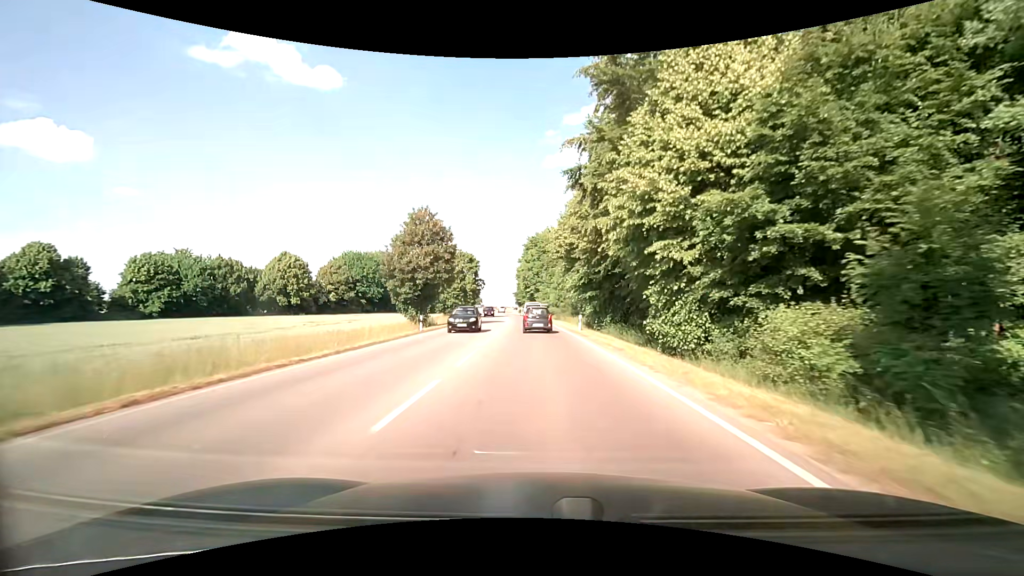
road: secondary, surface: asphalt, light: Day
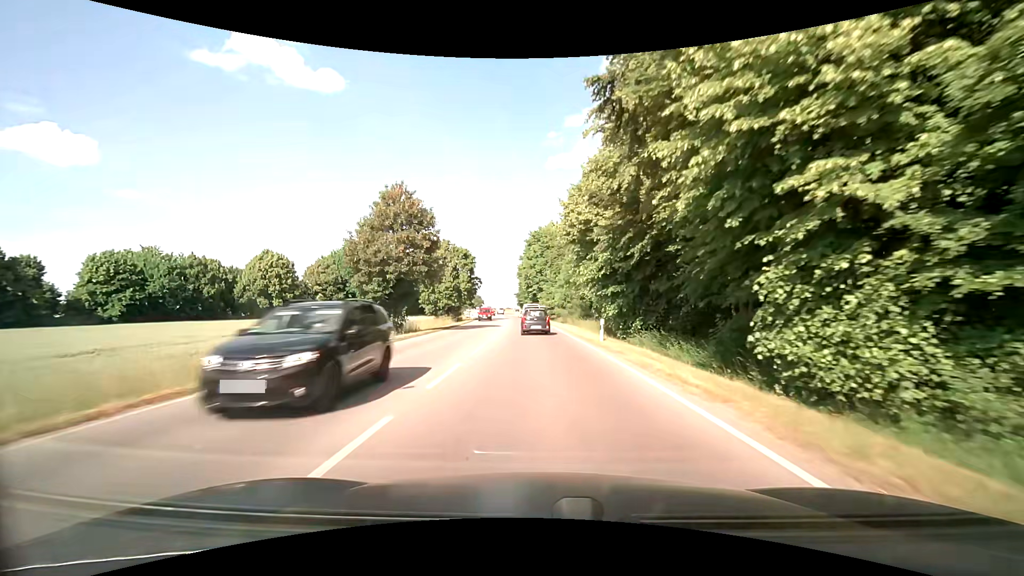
(0.0, +8.9) m; 0°
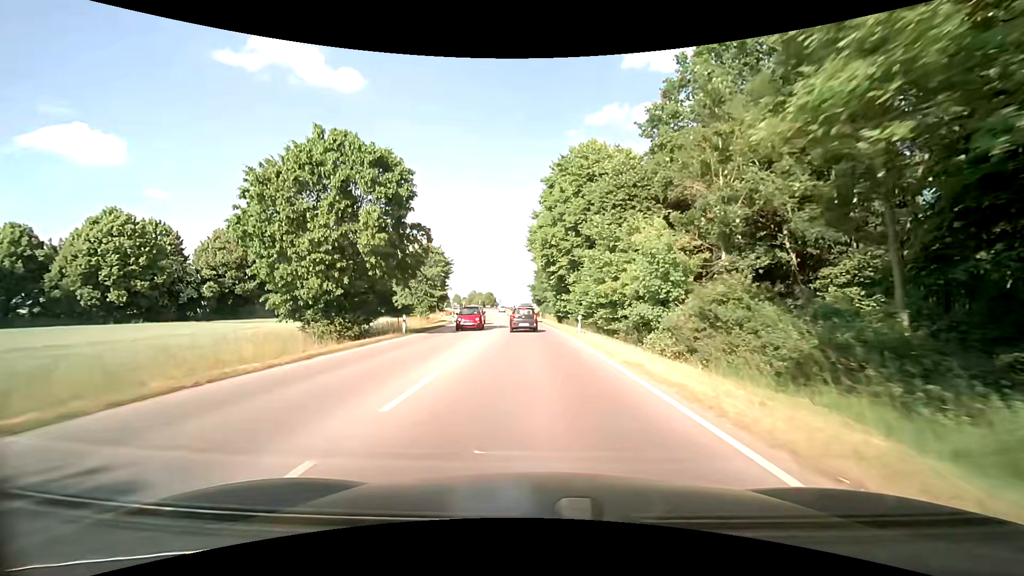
(-0.9, +43.9) m; -2°
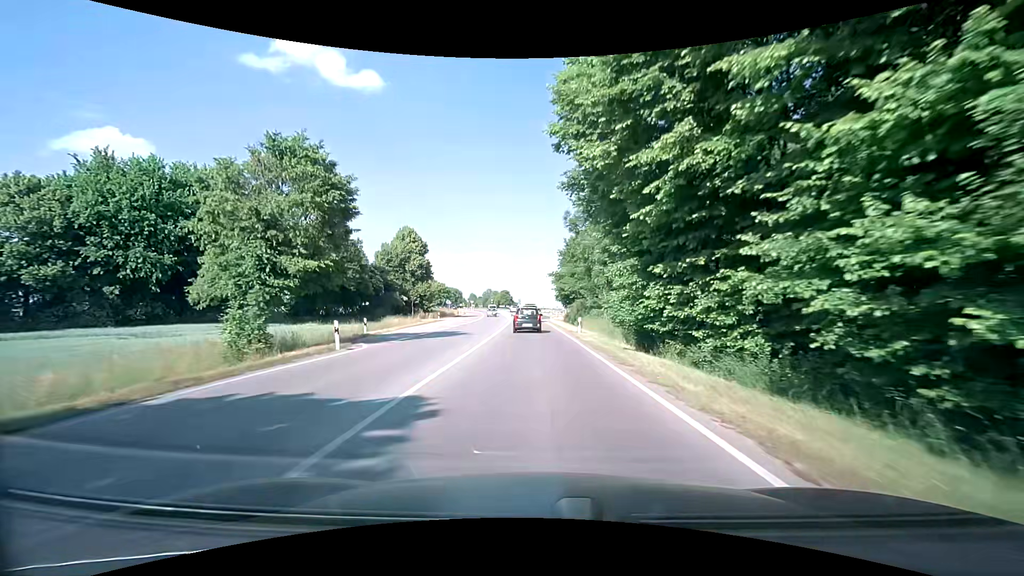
(-0.8, +33.5) m; -2°
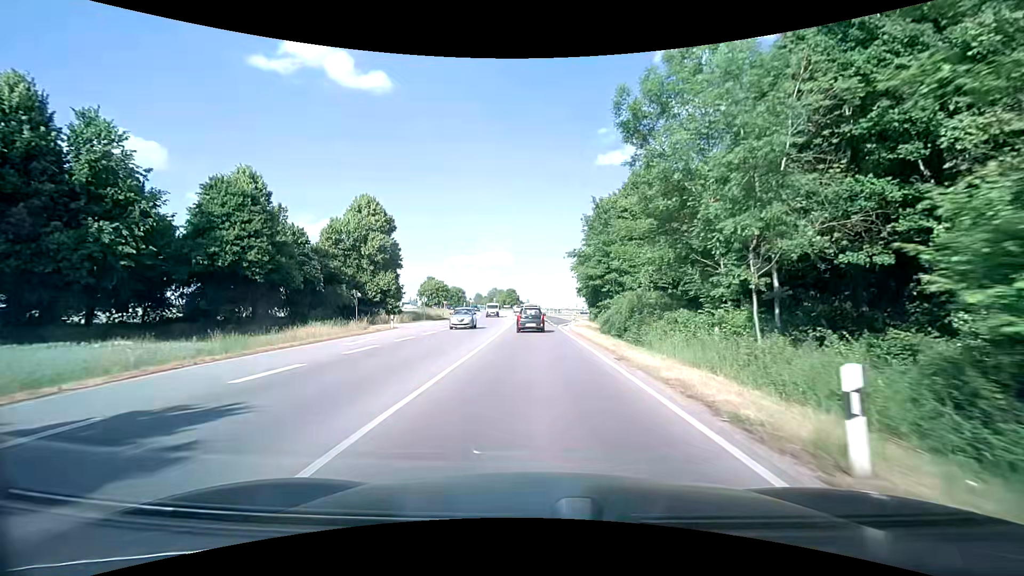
(-0.4, +23.7) m; -1°
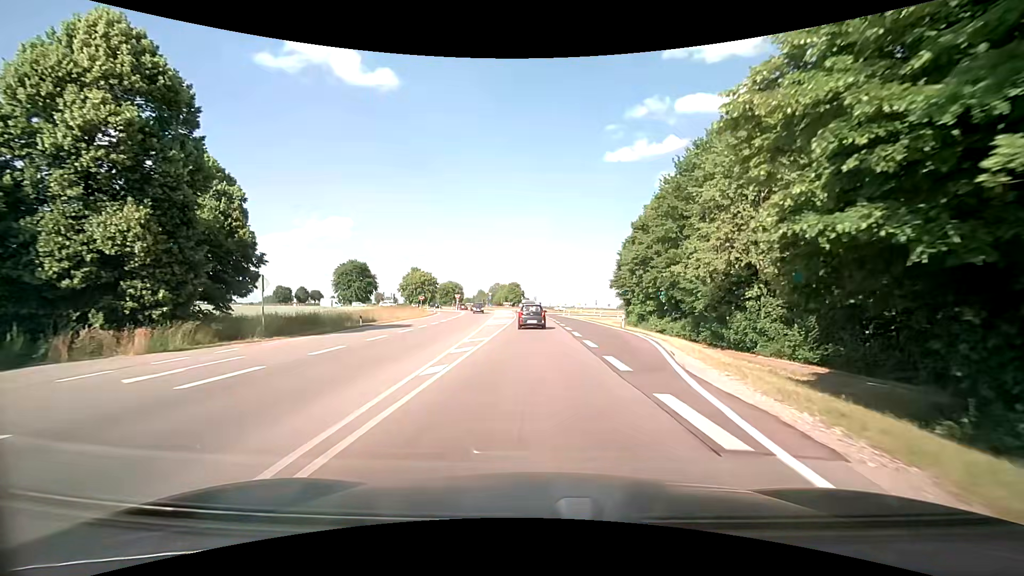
(-0.4, +36.9) m; -1°
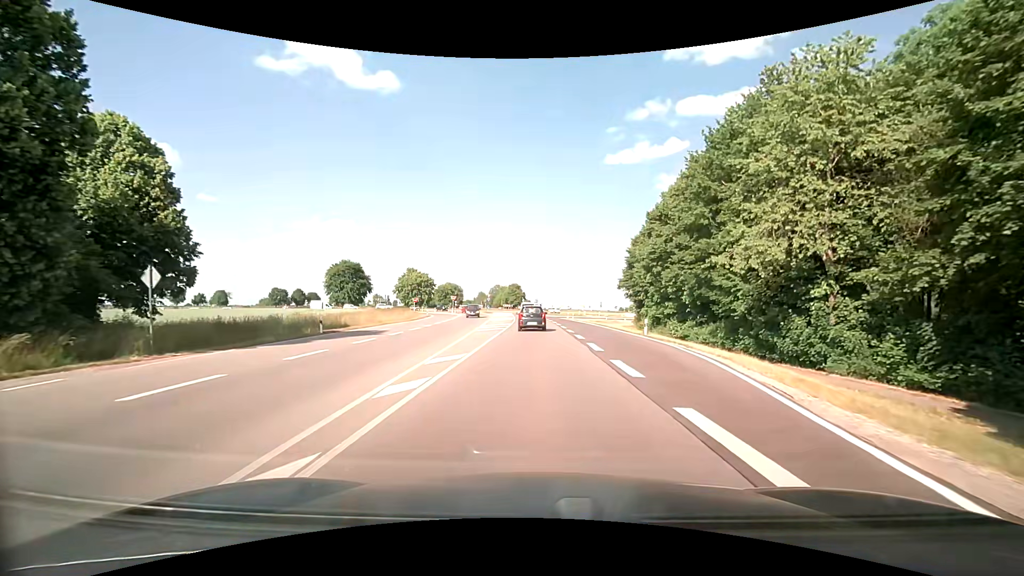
(-0.1, +7.0) m; 0°
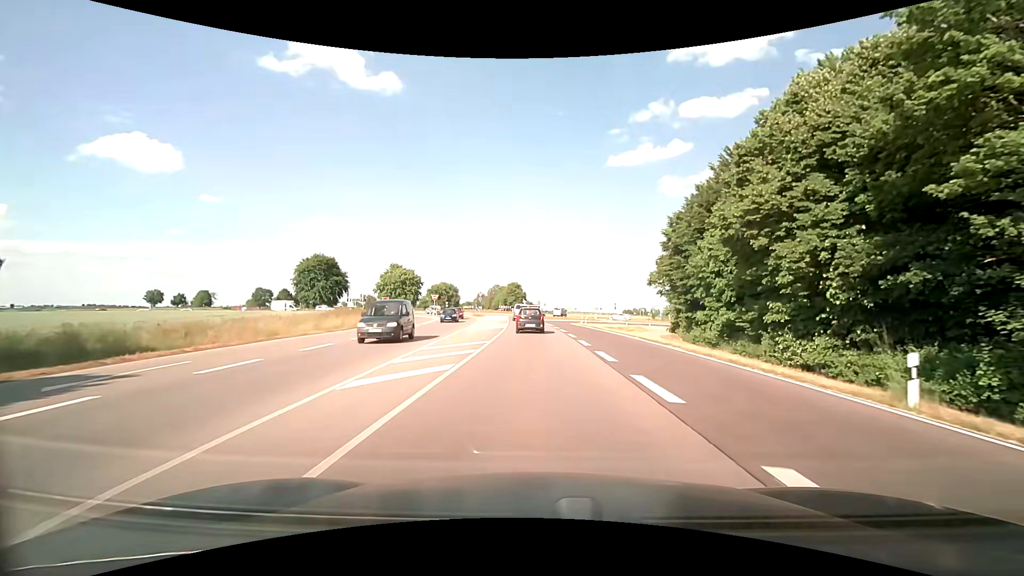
(-0.1, +20.4) m; 0°
